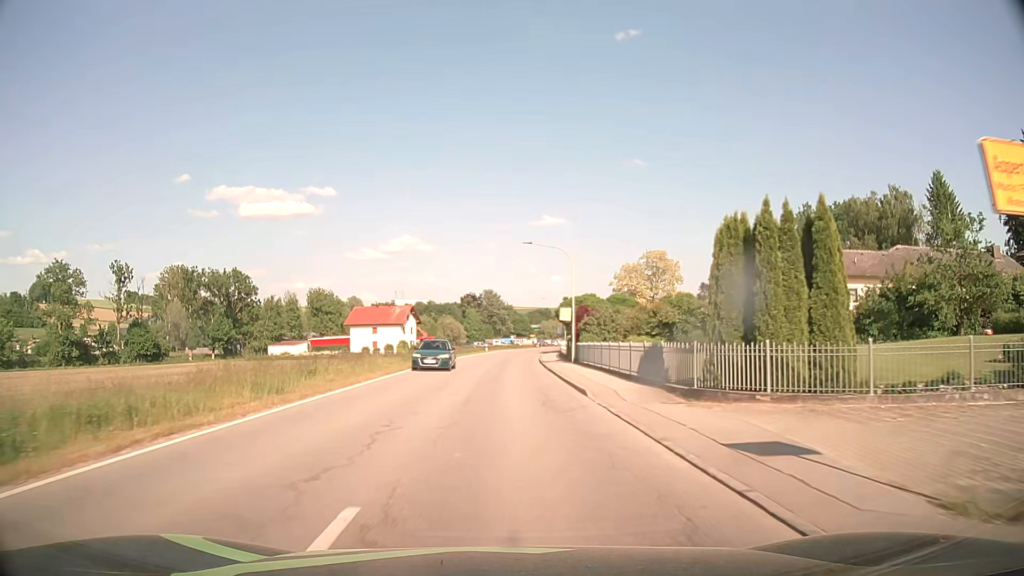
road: secondary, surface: asphalt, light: Day
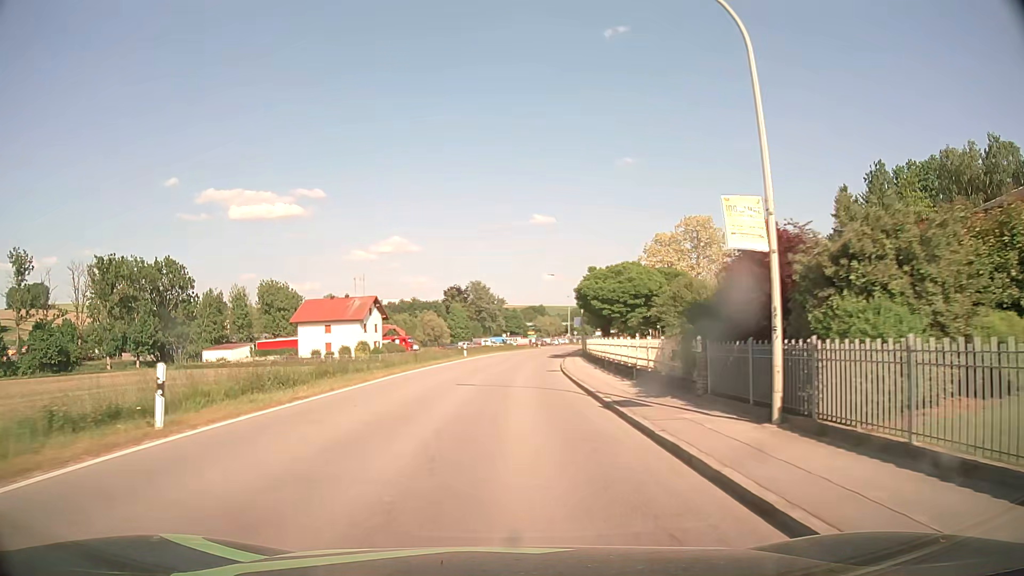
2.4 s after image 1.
(0.0, +31.1) m; +1°
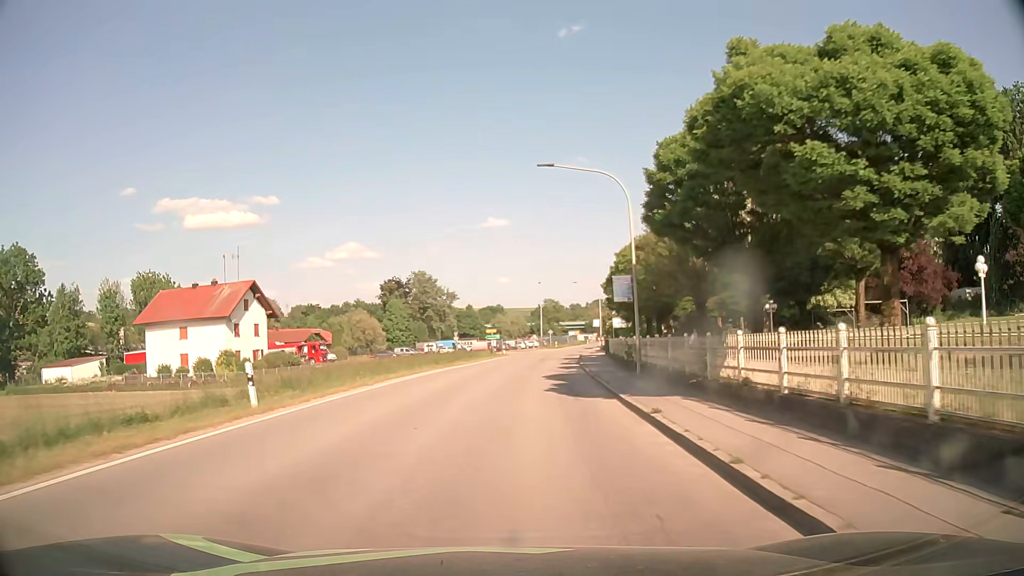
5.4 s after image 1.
(+0.9, +38.4) m; +3°
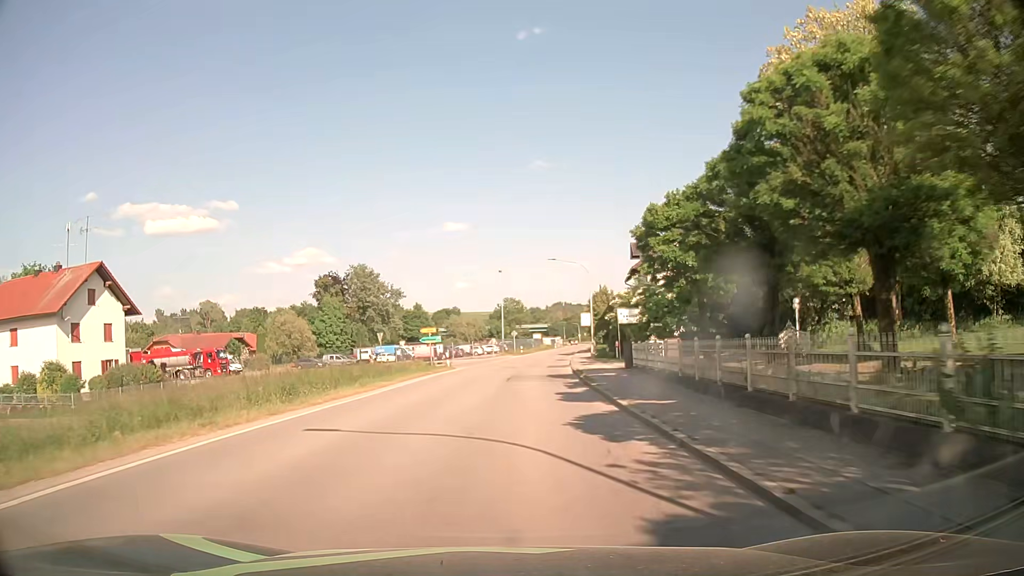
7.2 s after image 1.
(+0.7, +22.8) m; +4°
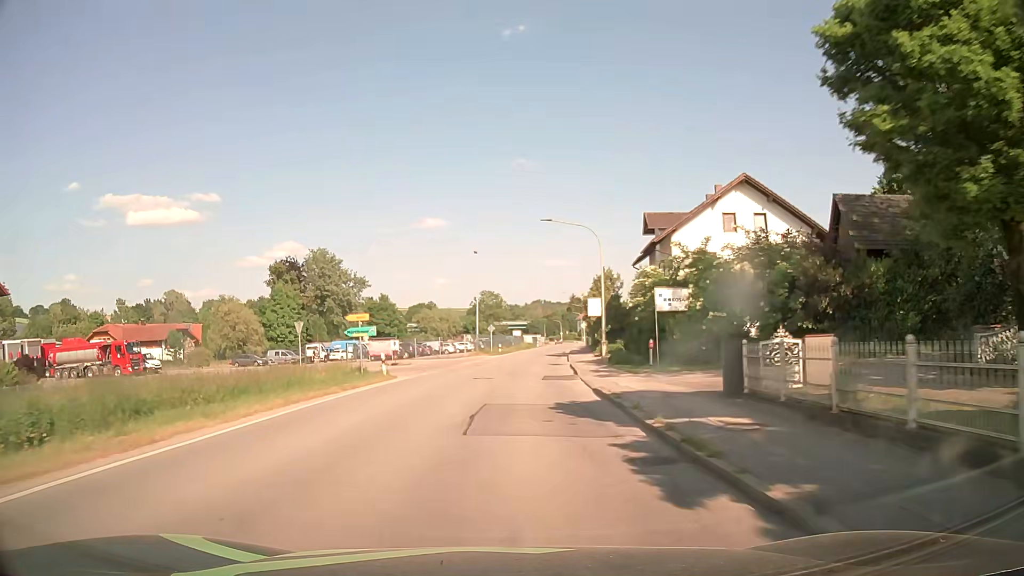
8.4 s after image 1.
(+0.1, +15.2) m; +1°
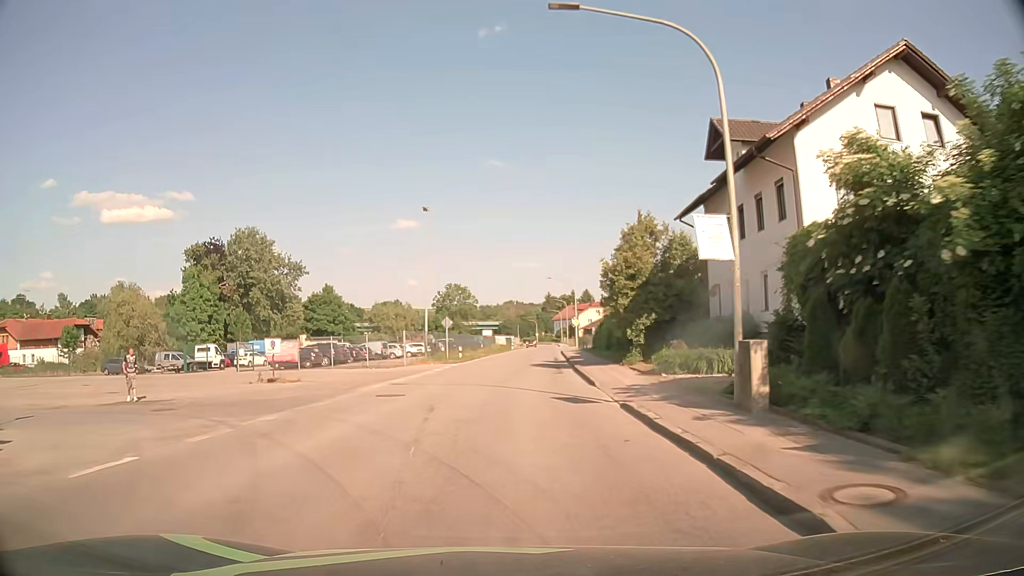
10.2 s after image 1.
(+0.6, +22.8) m; +3°
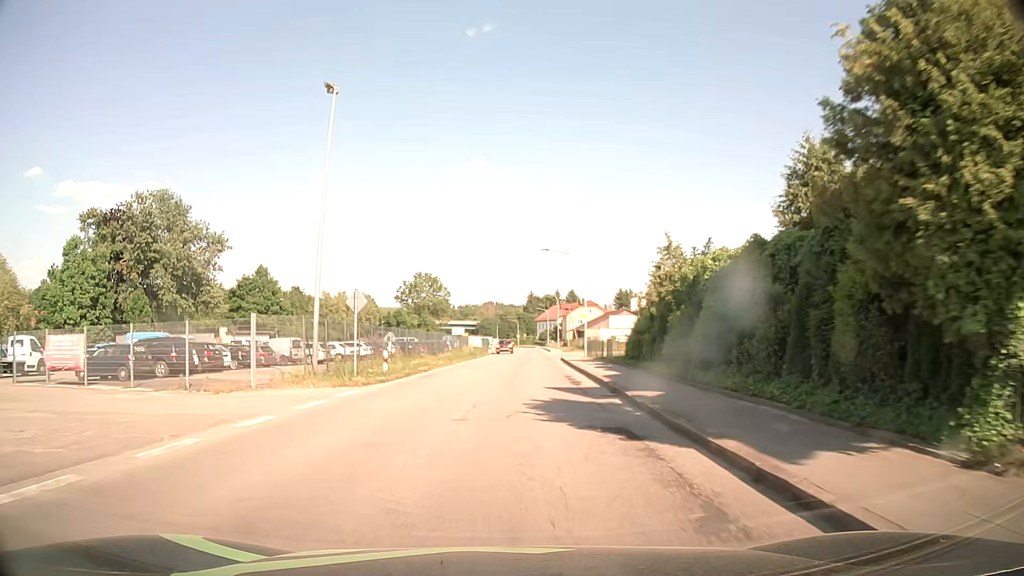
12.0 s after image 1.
(+0.2, +22.8) m; +1°
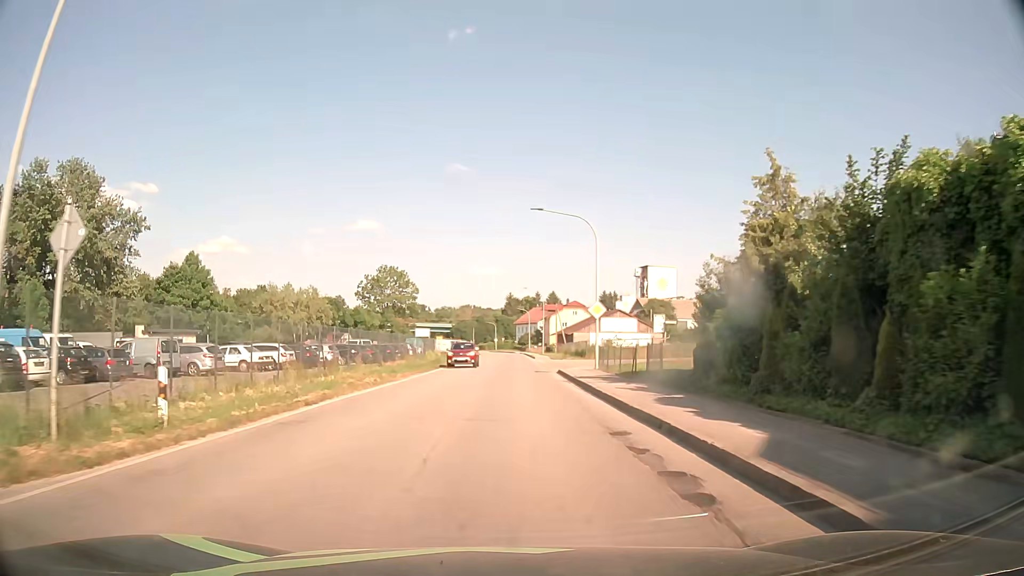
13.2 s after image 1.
(+0.4, +15.2) m; +2°
(0, +10) (0, +20) (0, +30) (+1, +40) (+1, +50) (+1, +60) (+1, +70) (+1, +80) (+1, +90) (+1, +100) m
